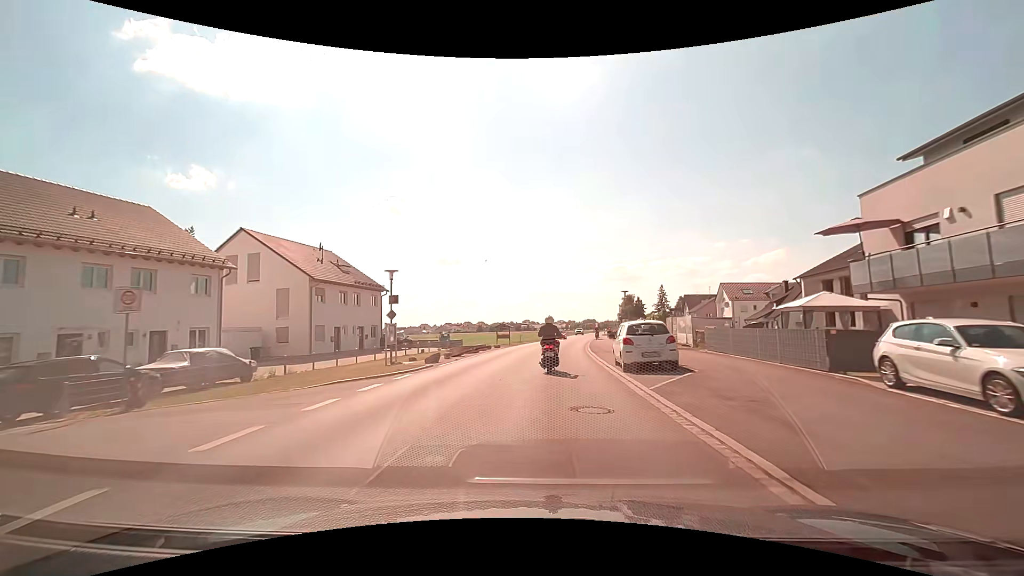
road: tertiary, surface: asphalt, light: Day
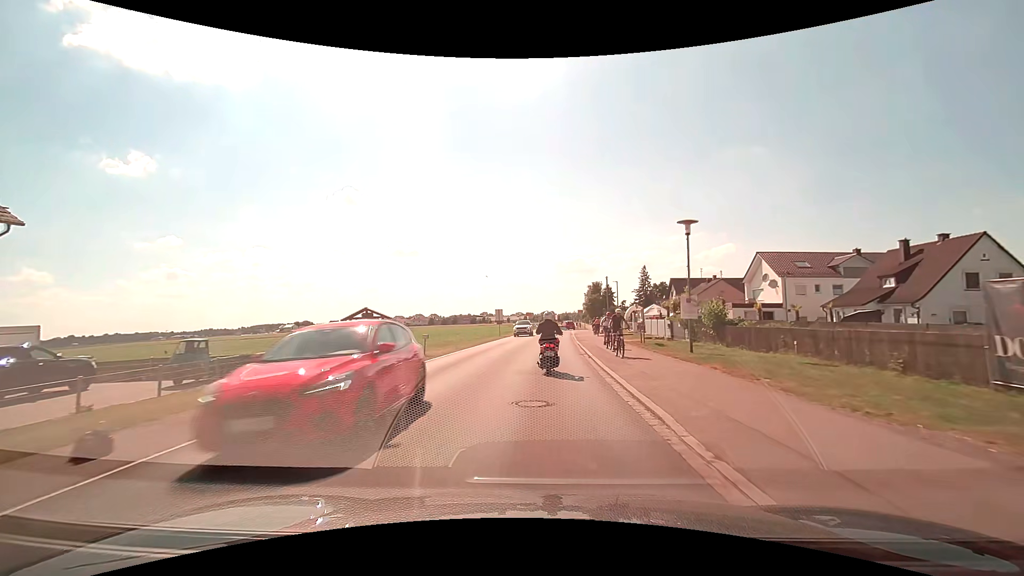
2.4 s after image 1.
(+1.5, +31.8) m; +5°
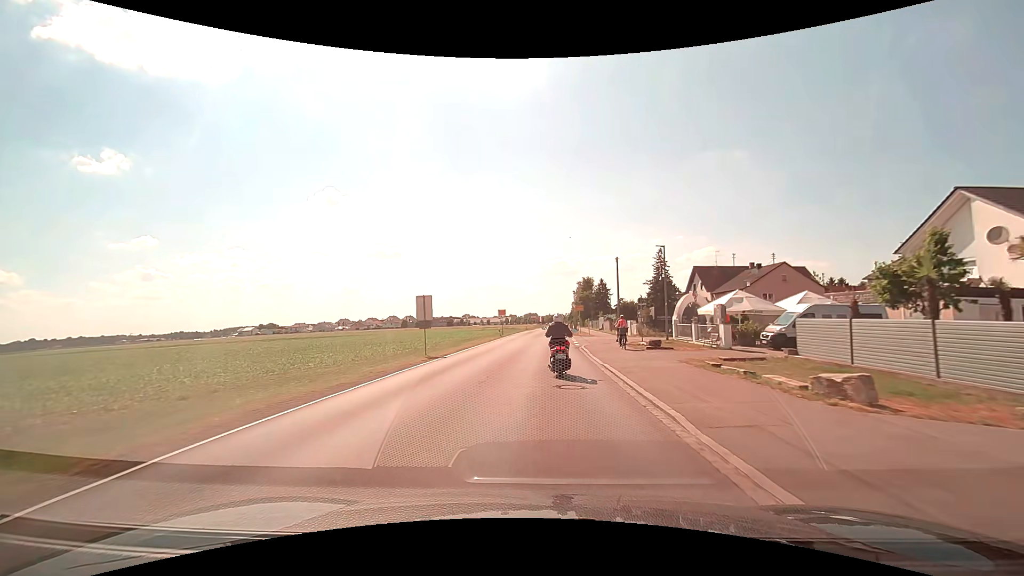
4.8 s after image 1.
(+0.5, +30.6) m; +2°
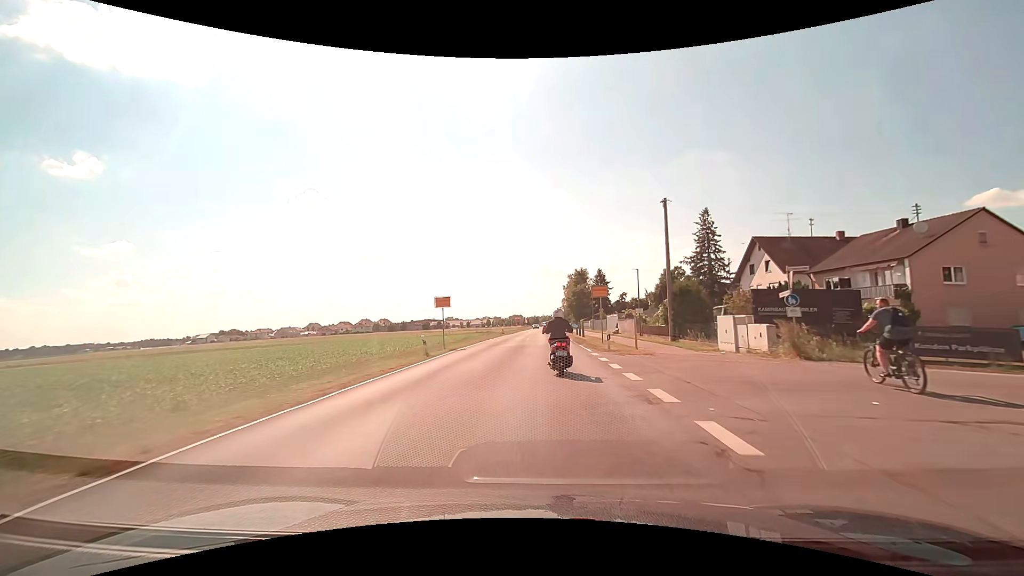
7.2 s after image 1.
(+0.4, +31.1) m; +2°
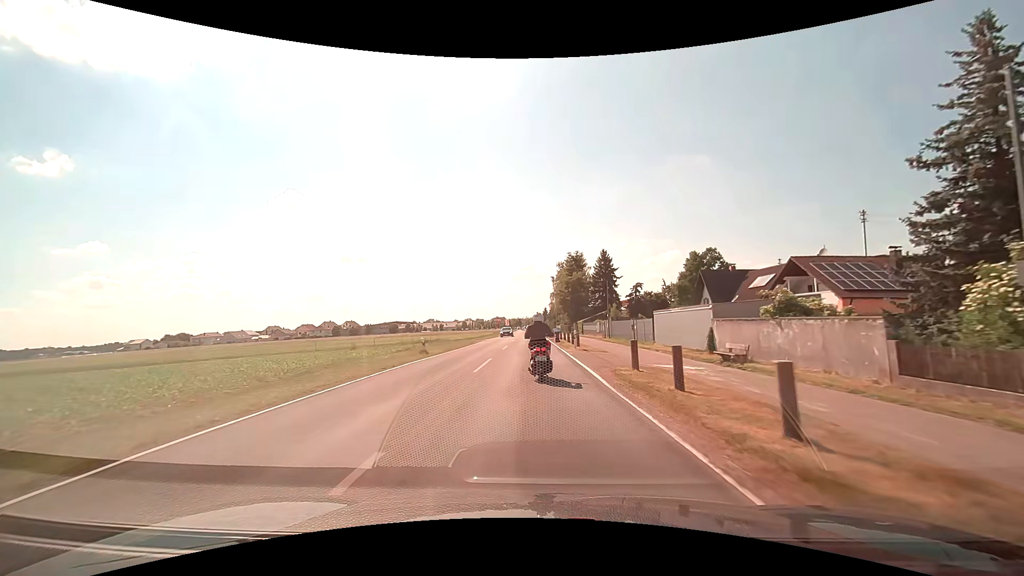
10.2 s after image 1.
(+0.7, +37.7) m; +2°
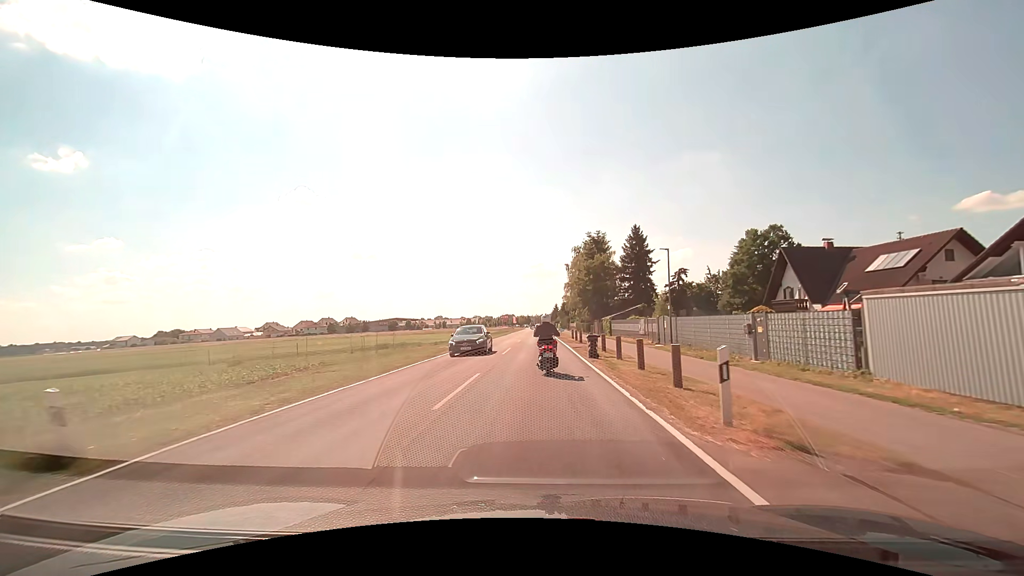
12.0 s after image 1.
(-0.2, +21.2) m; -1°
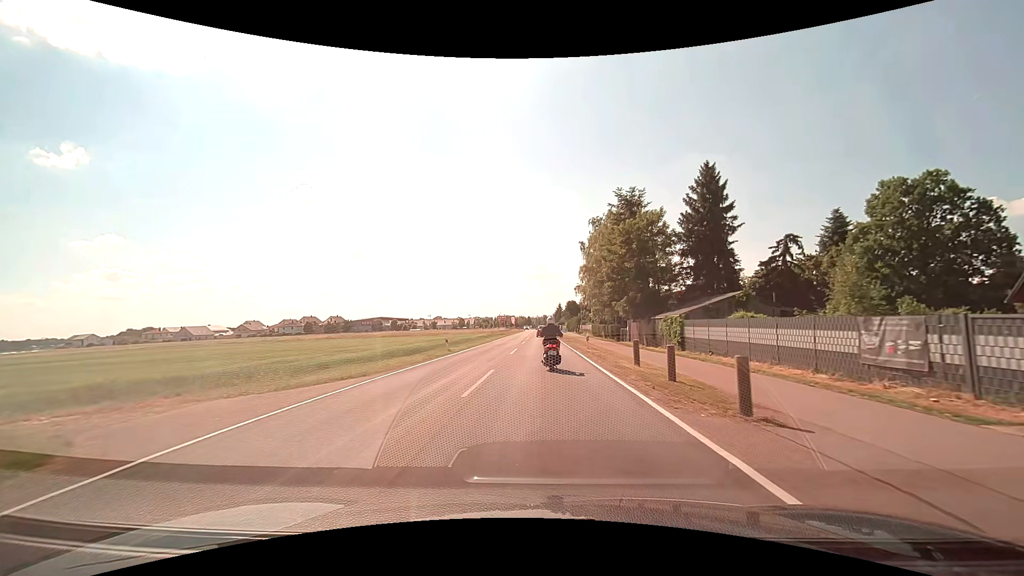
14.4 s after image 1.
(-0.2, +28.9) m; 0°
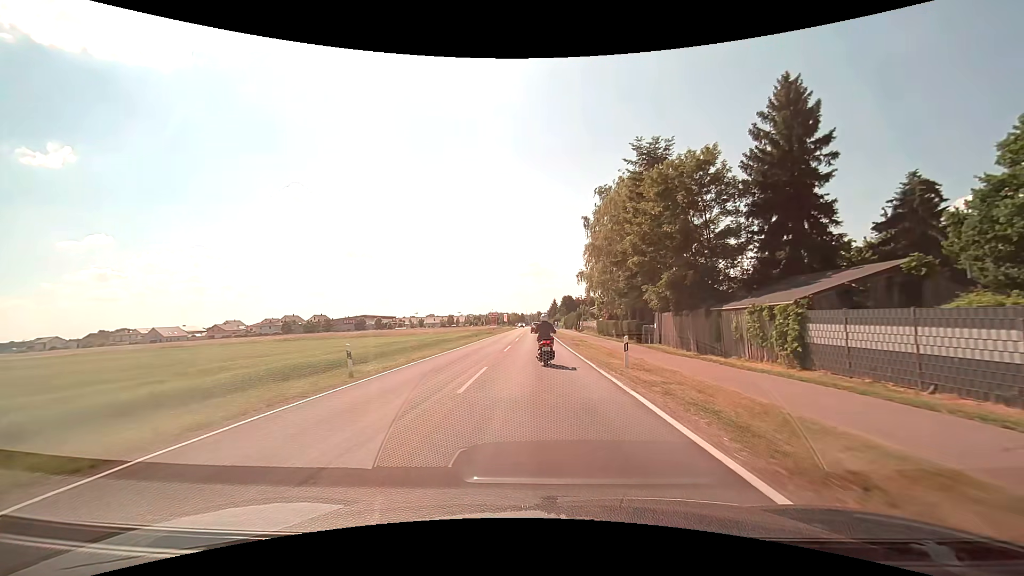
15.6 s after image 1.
(+0.1, +14.8) m; 0°
(0, +10) (0, +20) (0, +30) (0, +40) (0, +50) (0, +60) (0, +70) (0, +80) (0, +90) (0, +100) m
